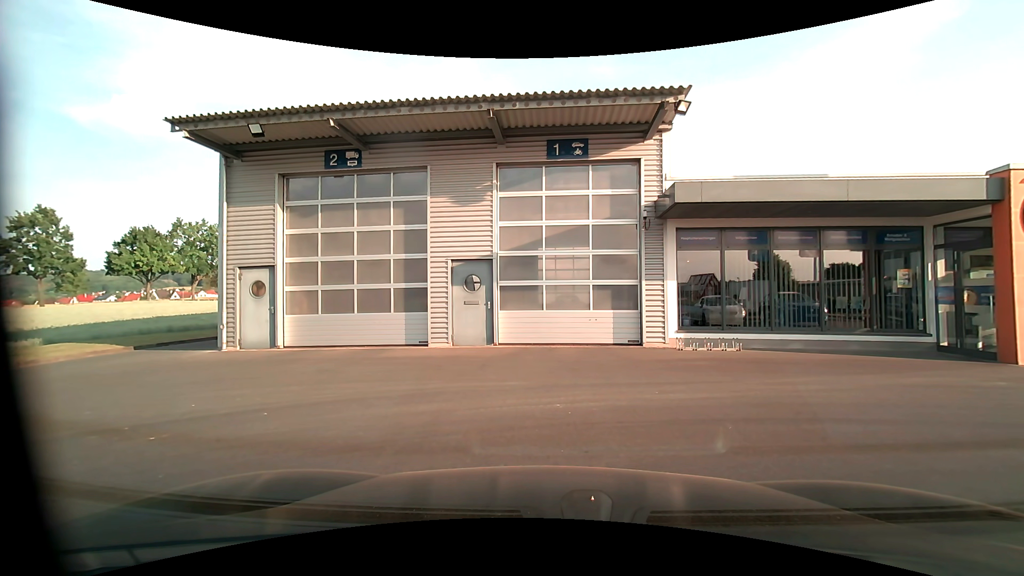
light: Day
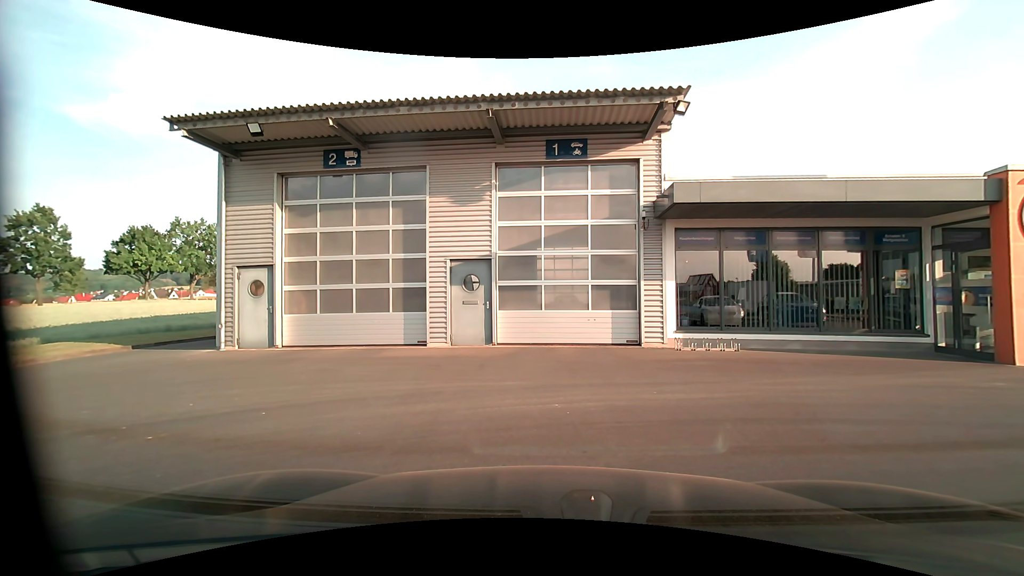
(0.0, 0.0) m; 0°
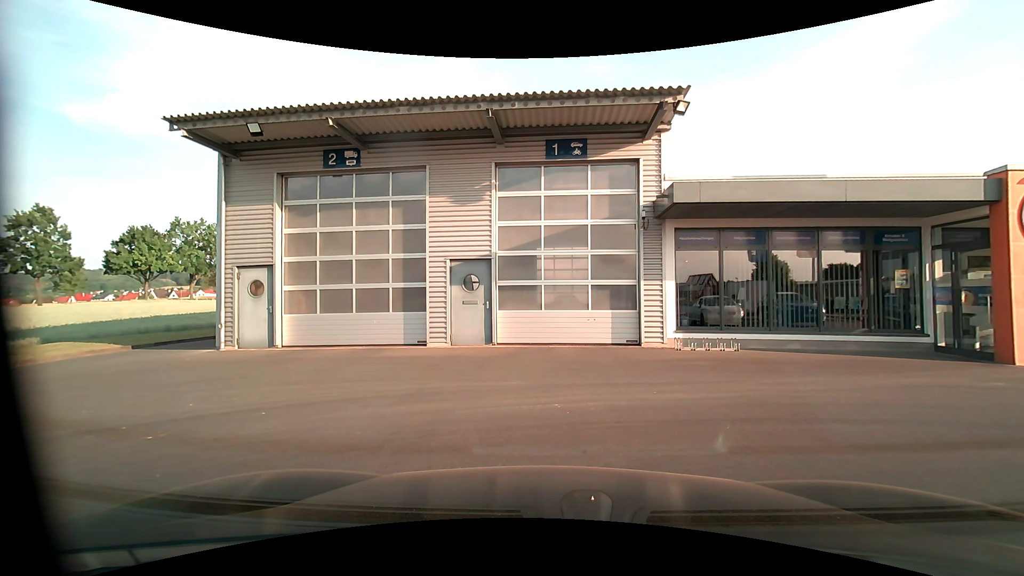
(0.0, 0.0) m; 0°
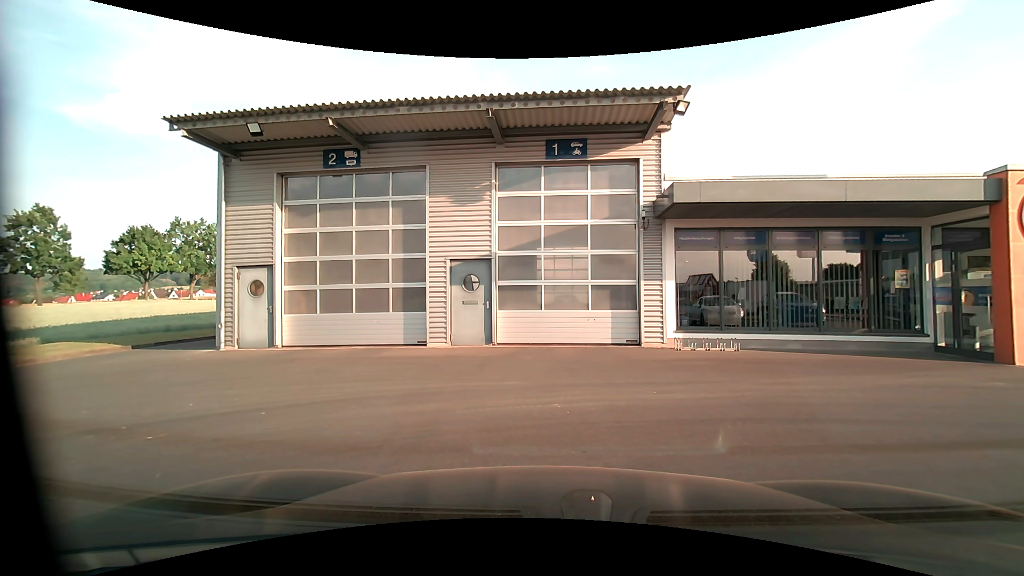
(0.0, 0.0) m; 0°
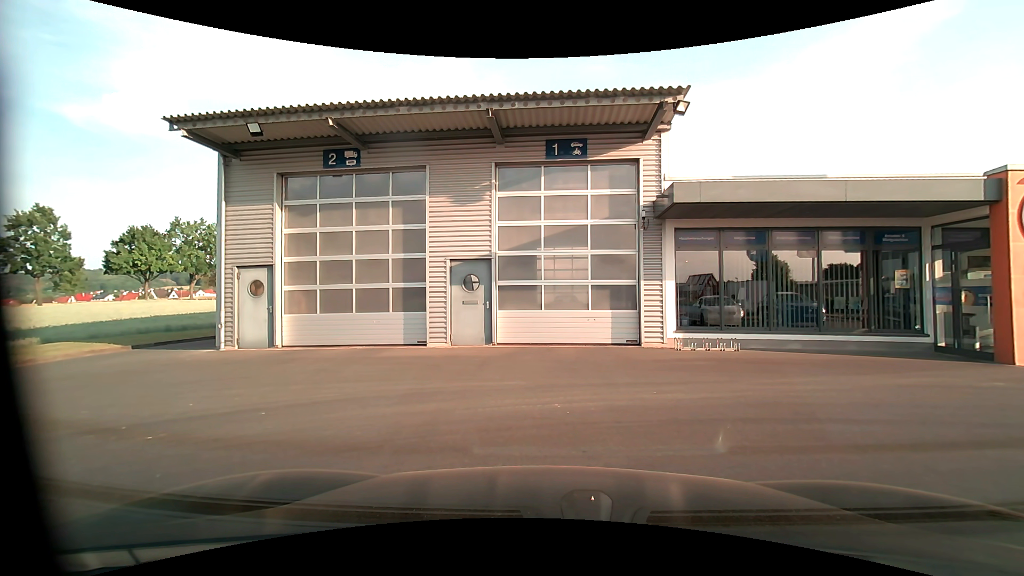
(0.0, 0.0) m; 0°
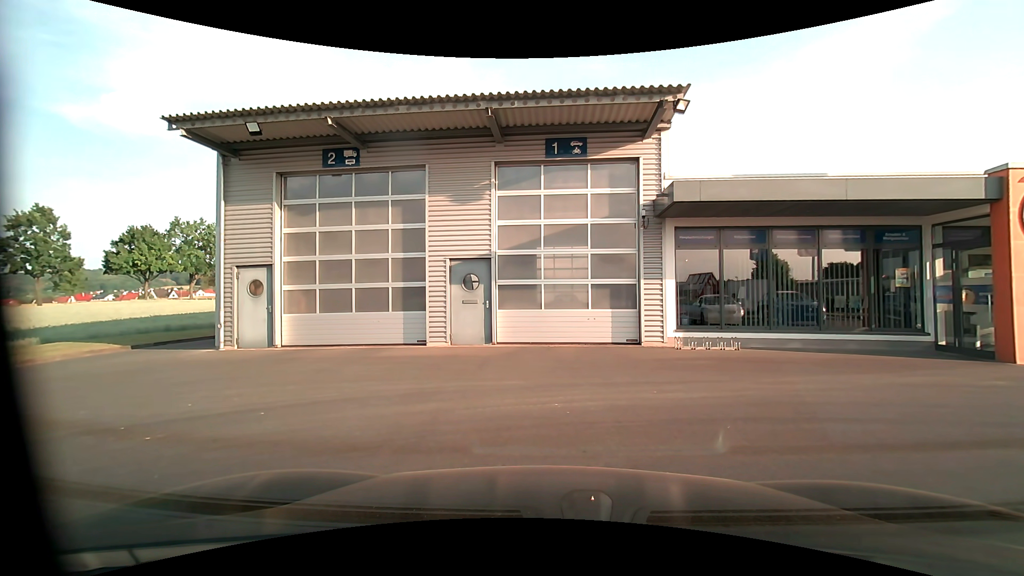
(0.0, 0.0) m; 0°
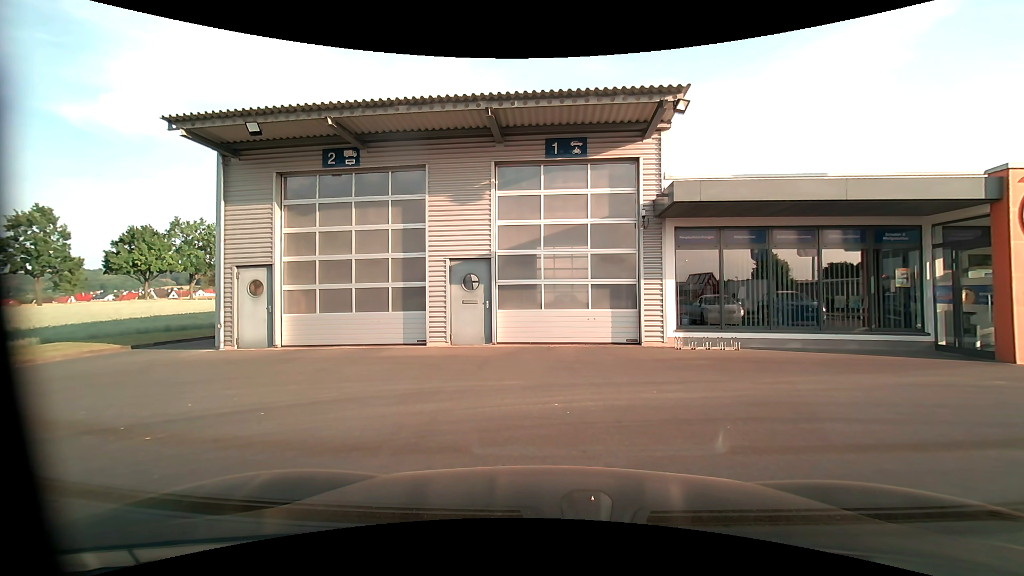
(0.0, 0.0) m; 0°
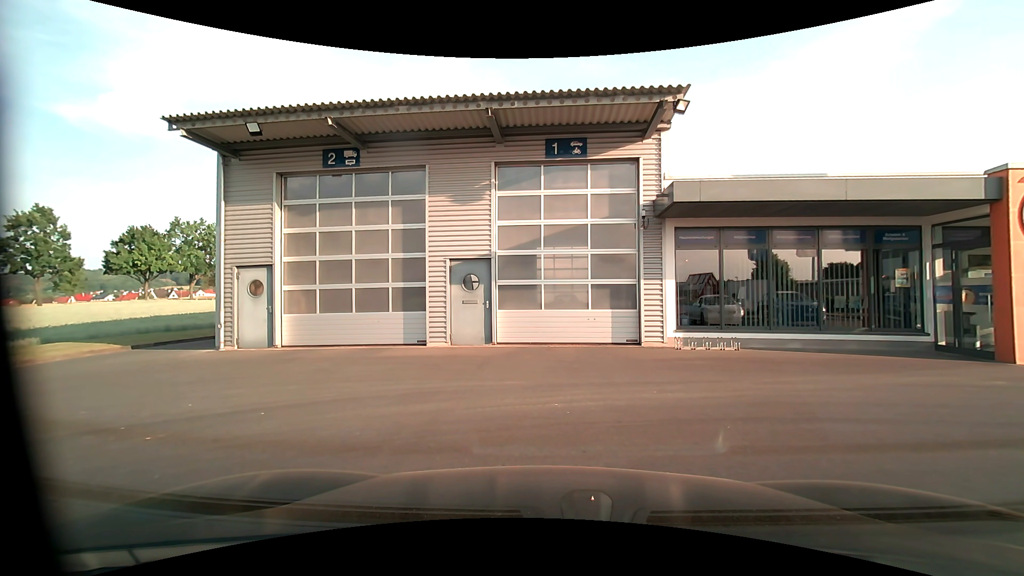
(0.0, 0.0) m; 0°
